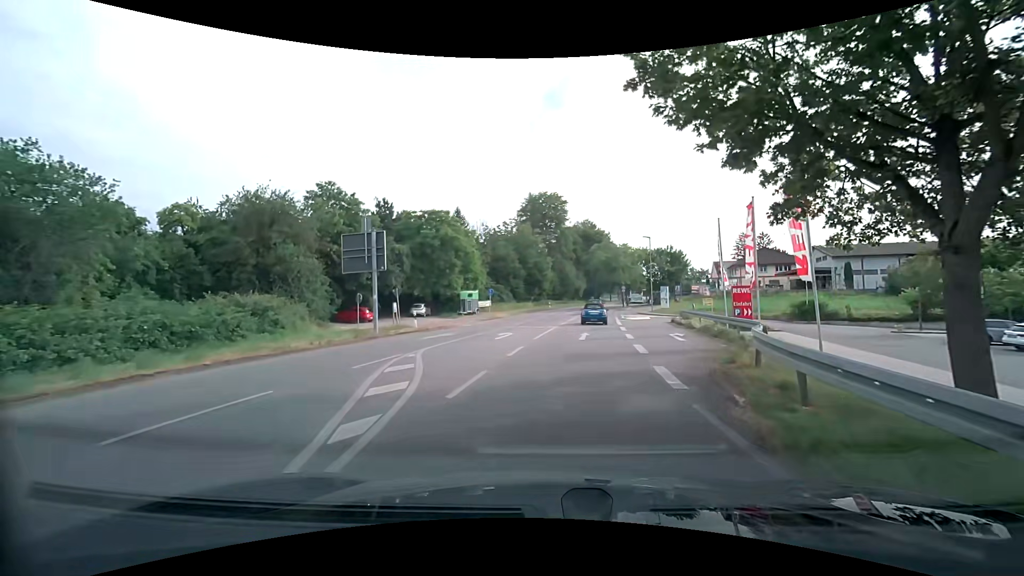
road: secondary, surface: asphalt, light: Day
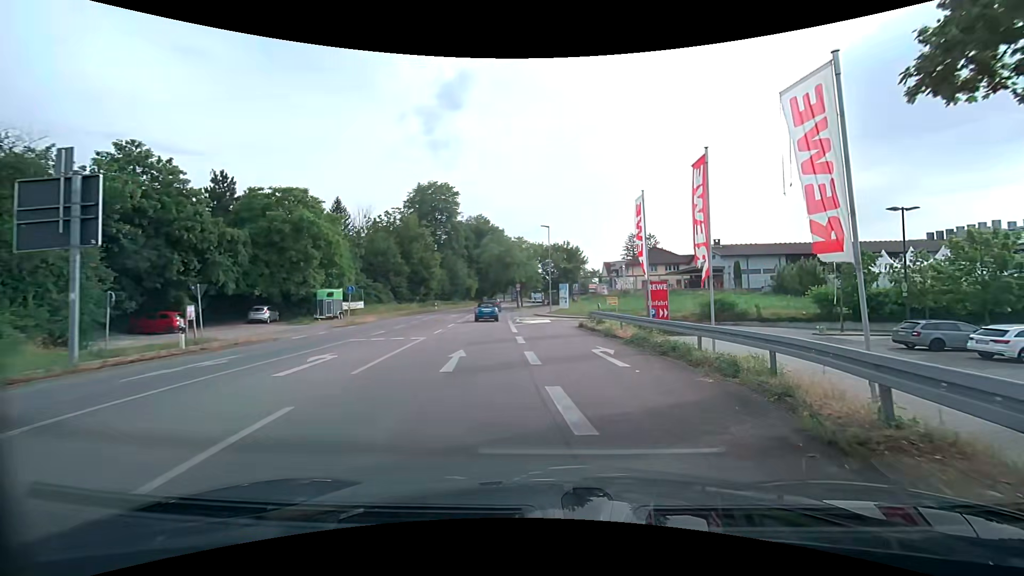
(+1.0, +9.2) m; +13°
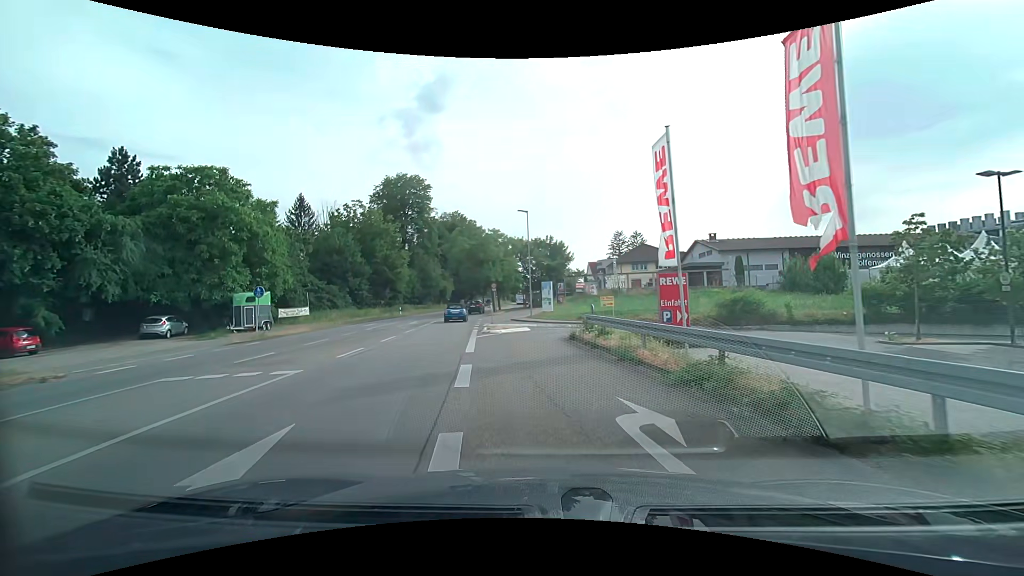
(+0.6, +8.8) m; +5°
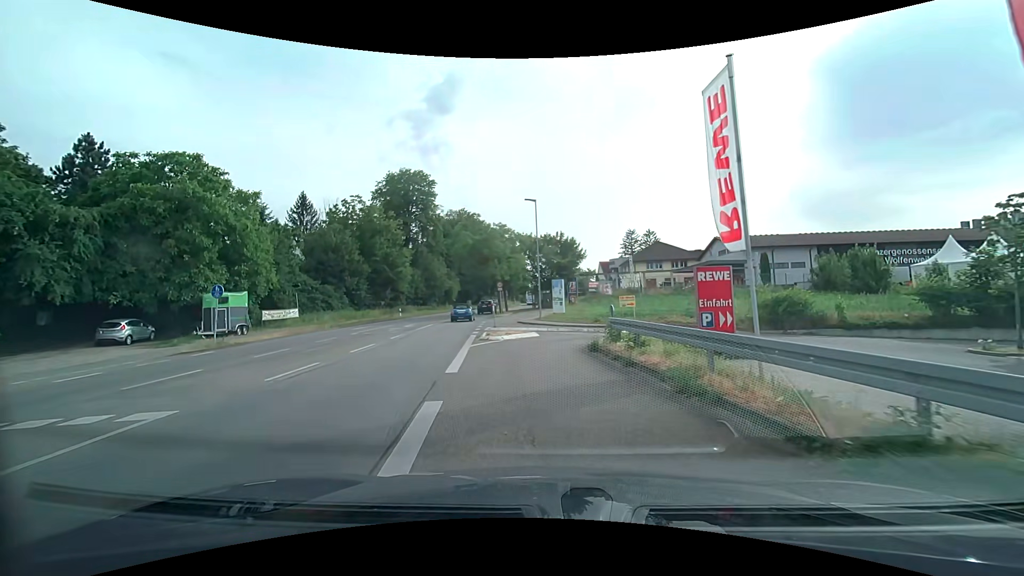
(-0.1, +4.2) m; -1°
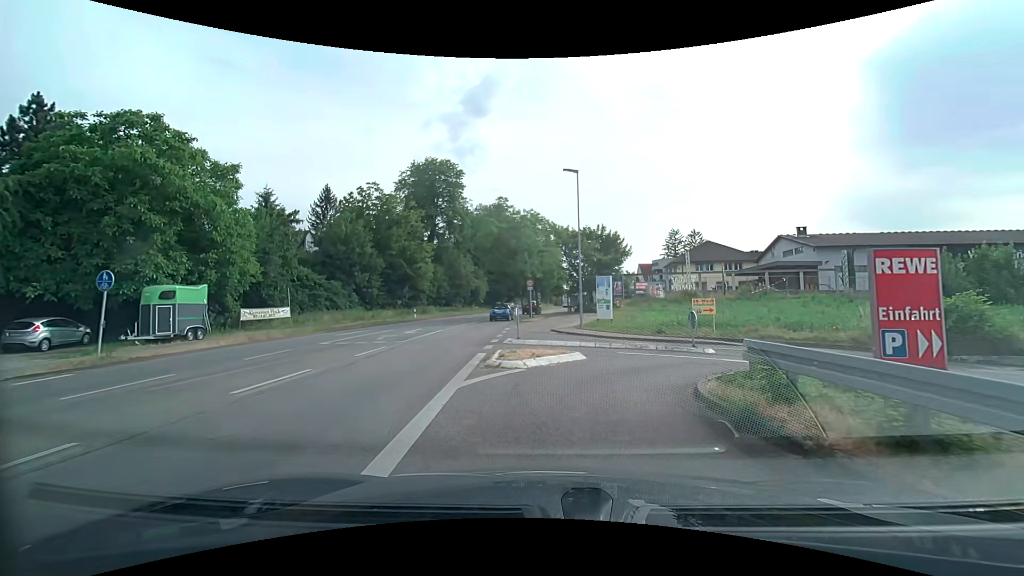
(-0.4, +7.9) m; -5°
